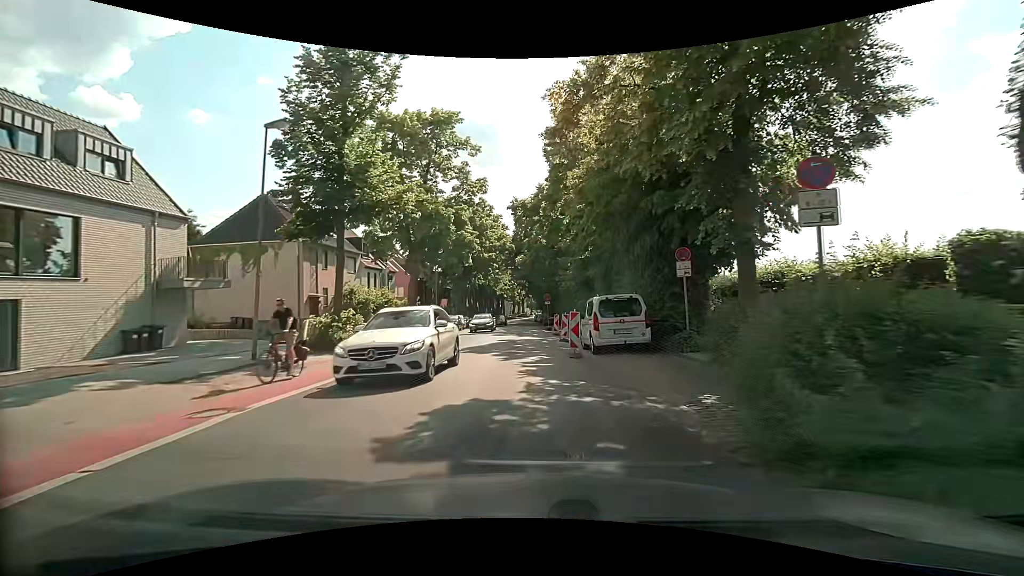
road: tertiary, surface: asphalt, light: Day
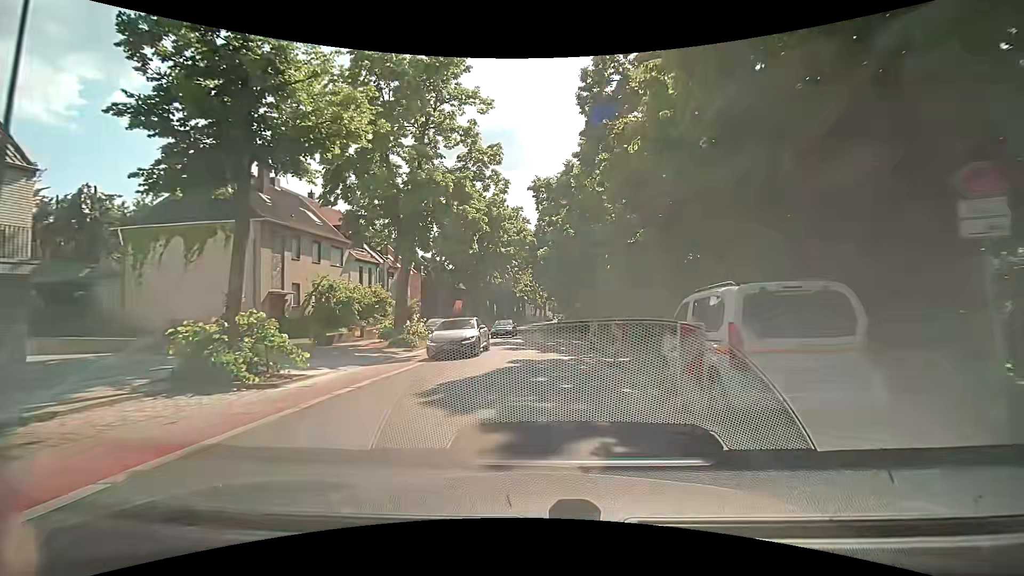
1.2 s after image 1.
(-0.3, +9.1) m; -4°
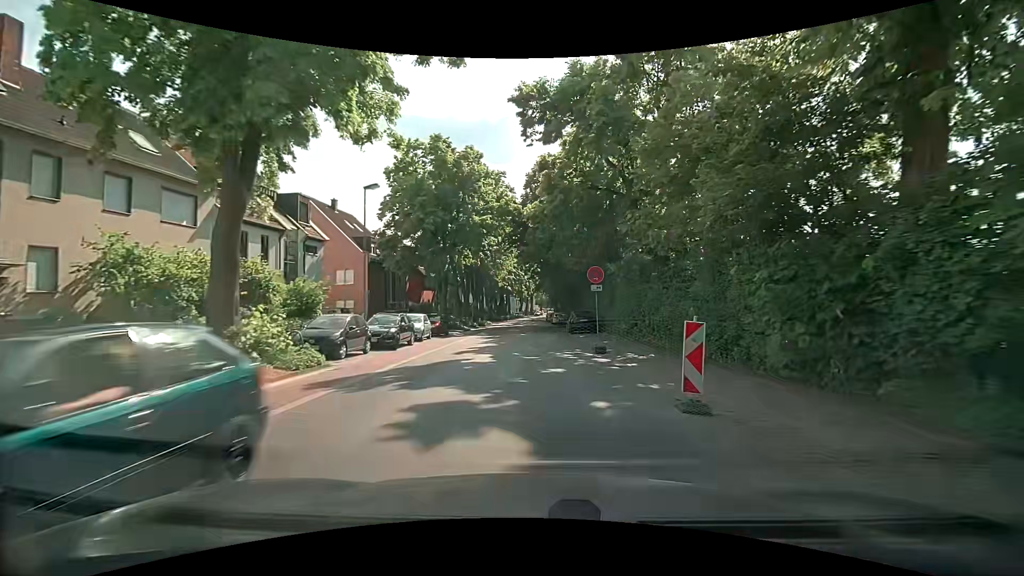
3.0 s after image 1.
(+0.3, +15.7) m; +3°
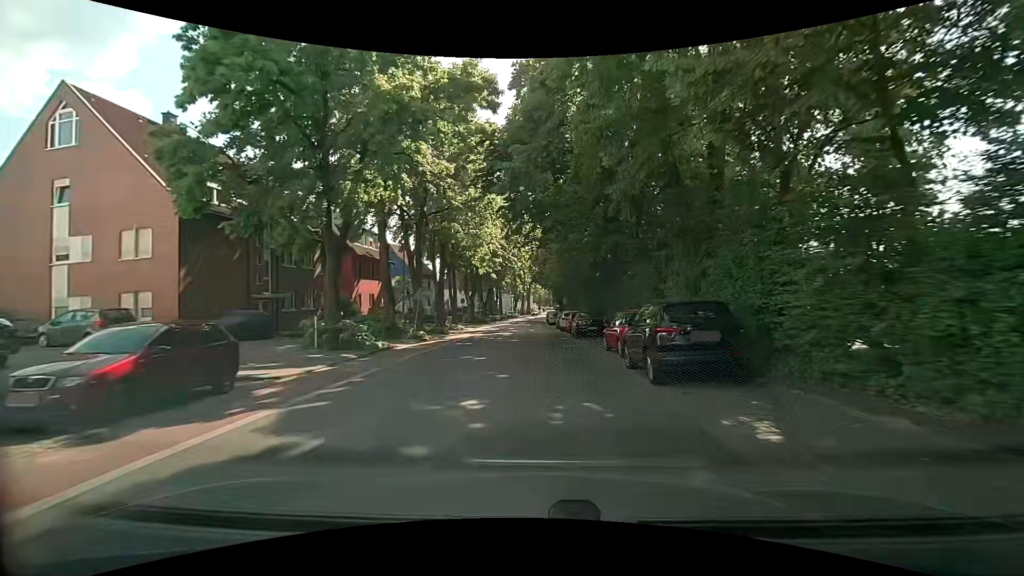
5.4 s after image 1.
(-0.1, +24.8) m; 0°
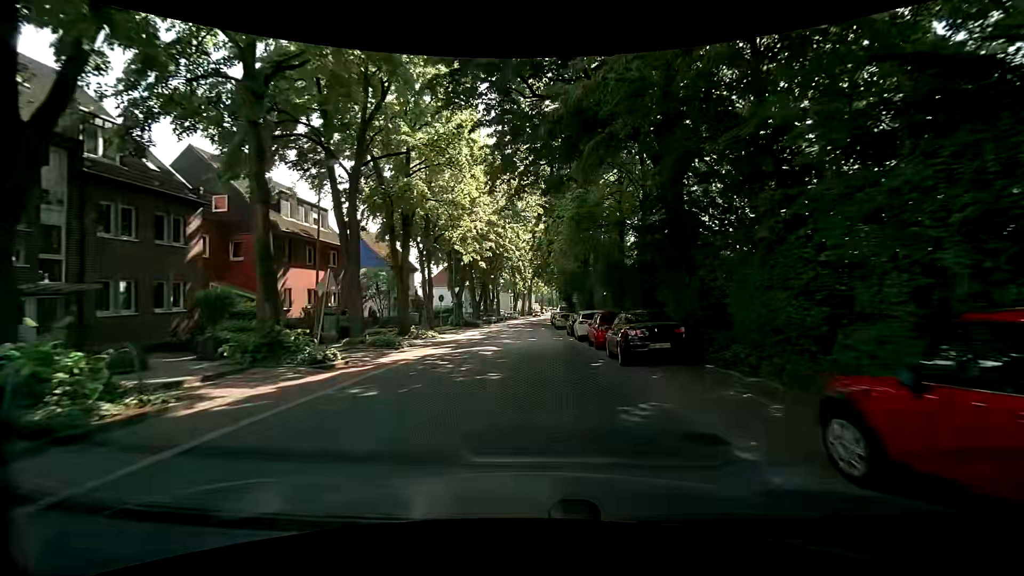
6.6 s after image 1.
(-0.1, +13.7) m; -1°
(0, +10) (0, +20) (0, +30) (0, +40) (0, +50) (0, +60) (0, +70) (+1, +80) (+1, +90) (+2, +100) m
